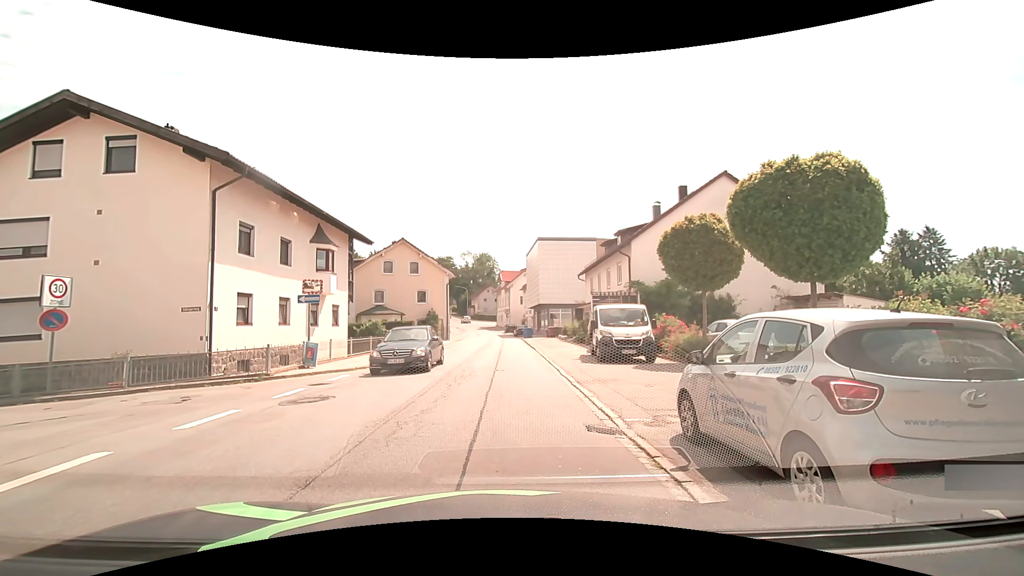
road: secondary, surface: asphalt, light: Day
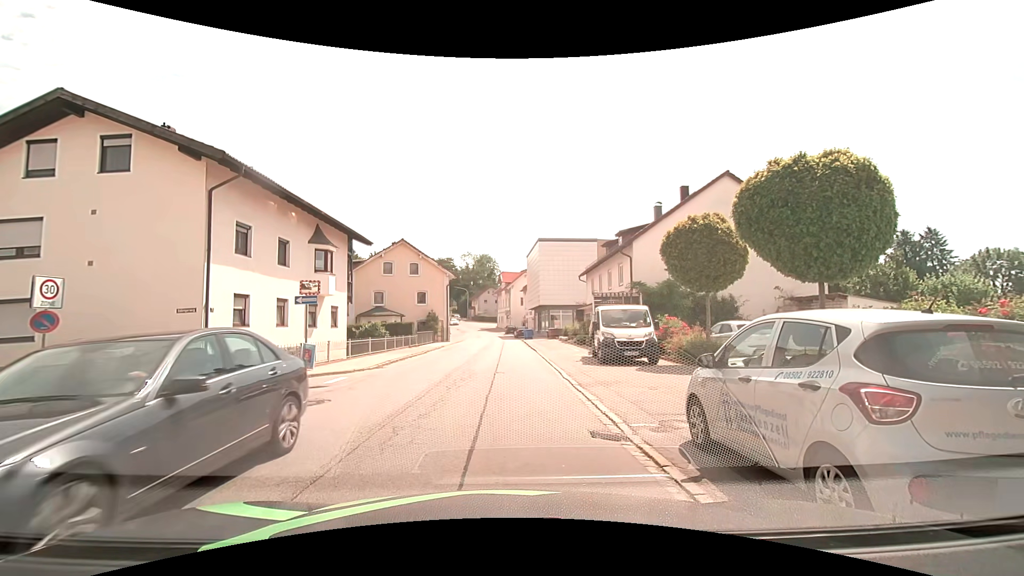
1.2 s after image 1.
(0.0, +0.3) m; 0°
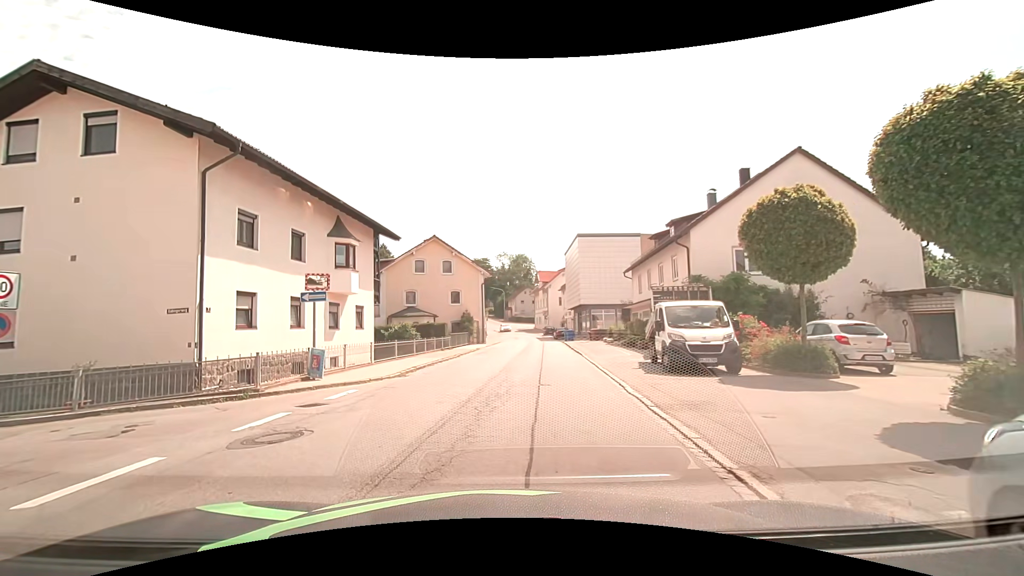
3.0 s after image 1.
(+0.1, +3.3) m; -2°
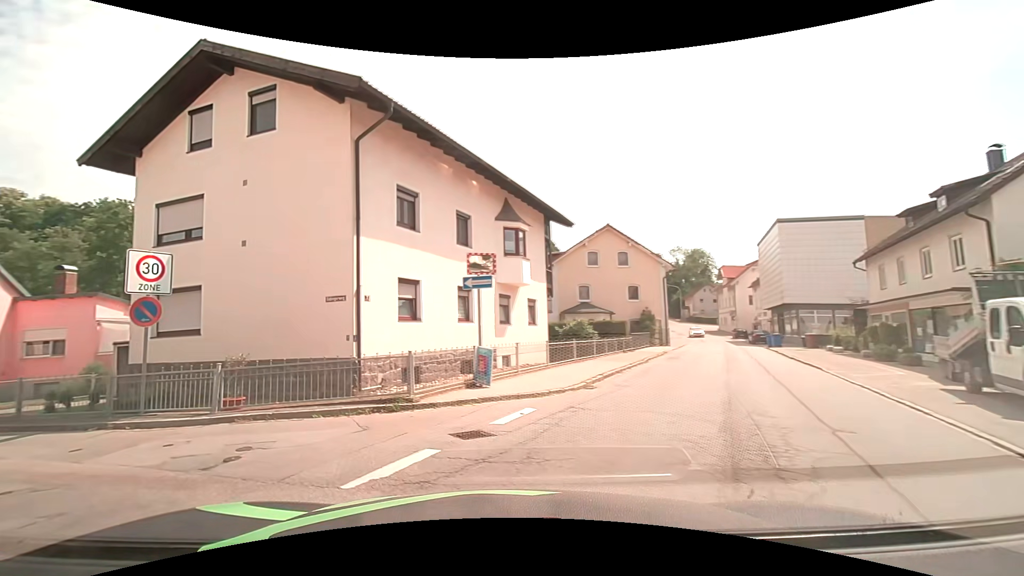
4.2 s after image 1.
(-0.5, +4.1) m; -18°
